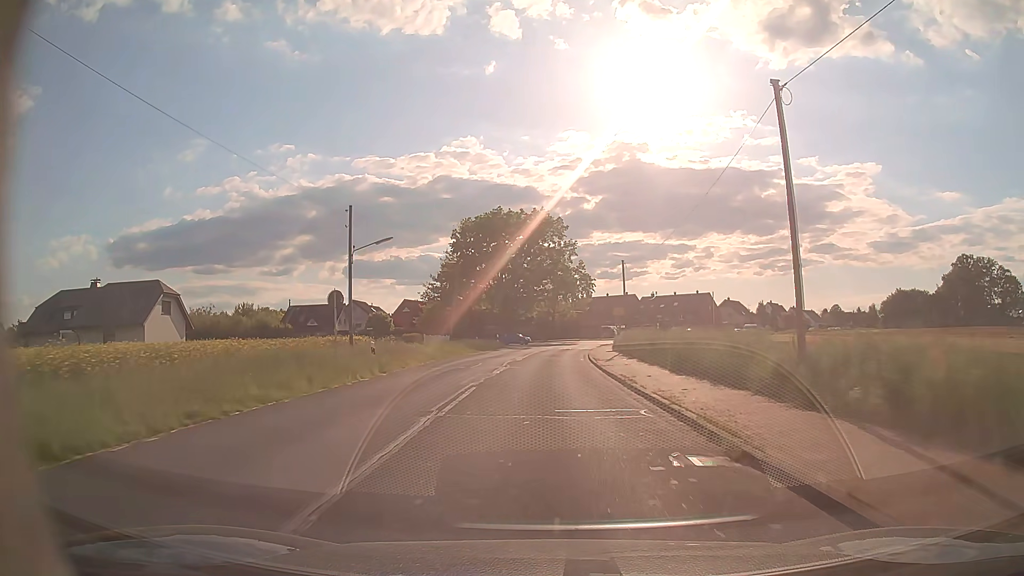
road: tertiary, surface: asphalt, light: Day
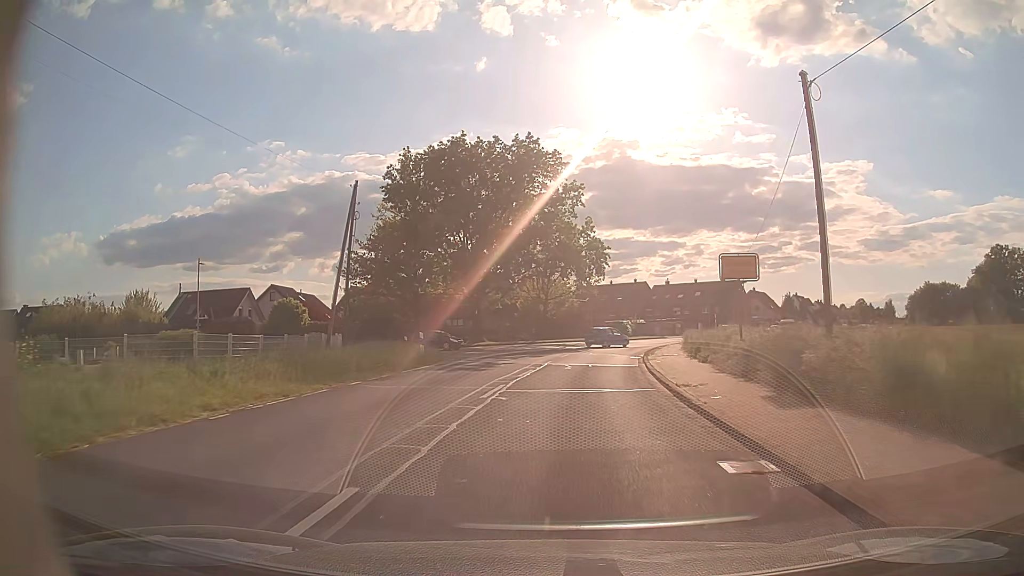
(-0.1, +33.5) m; +1°
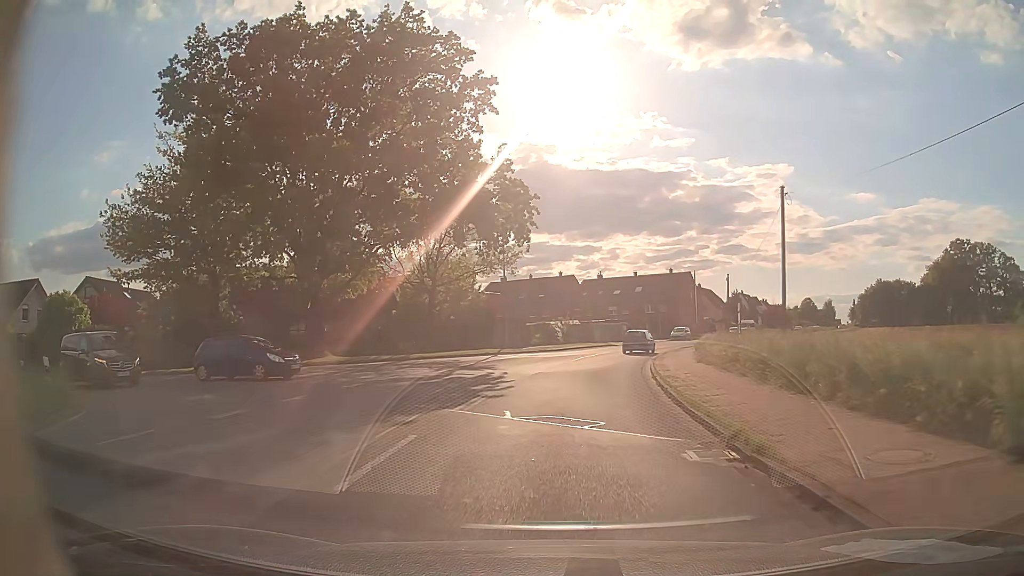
(+1.3, +25.2) m; +7°
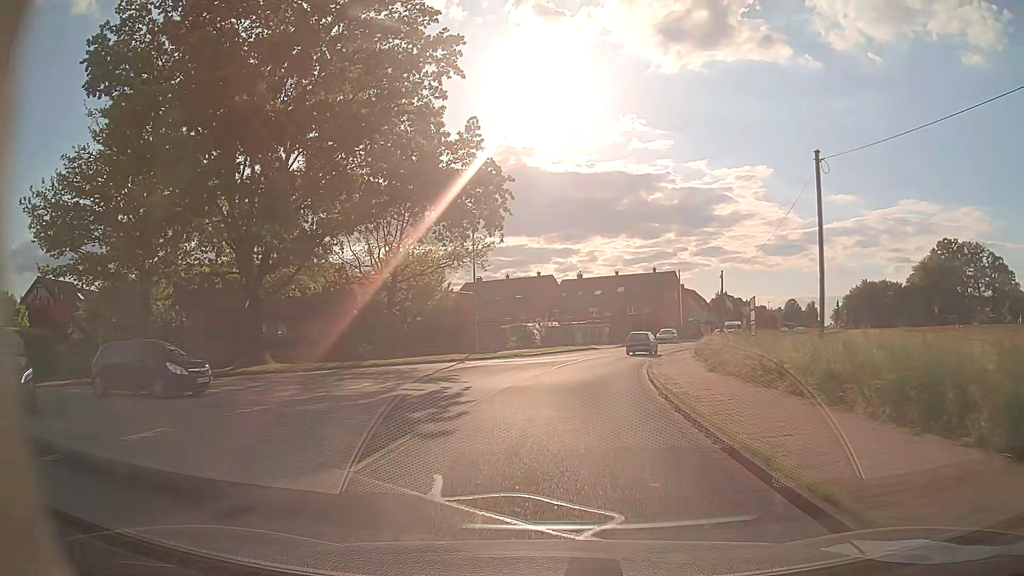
(+0.1, +5.0) m; +2°
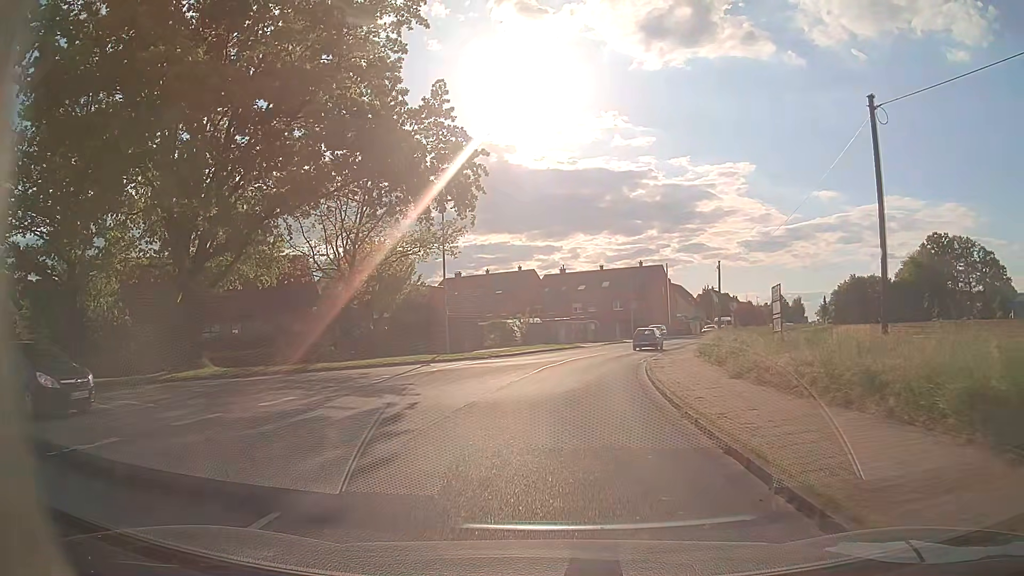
(+0.1, +4.4) m; +2°
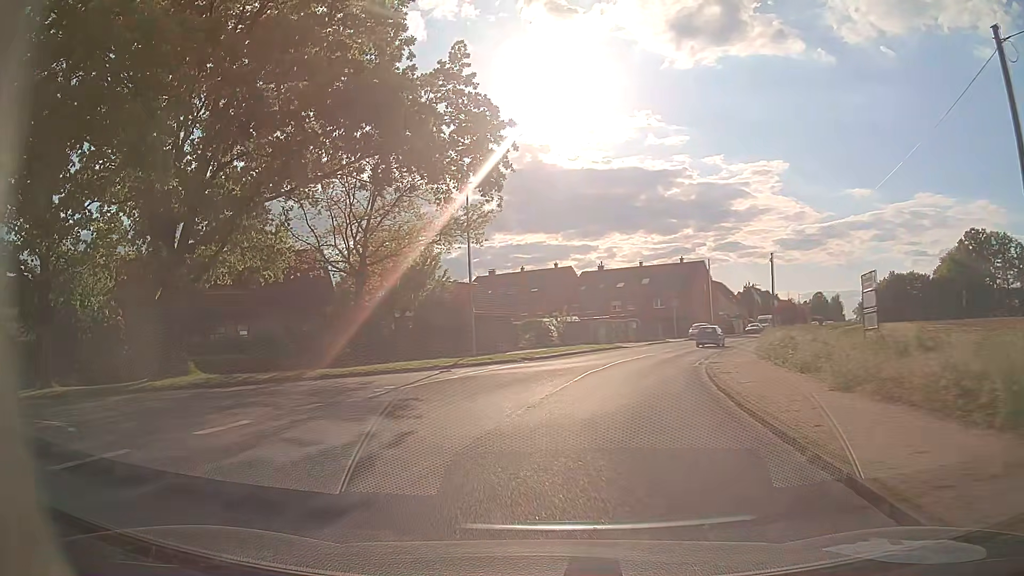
(-0.1, +3.9) m; -2°
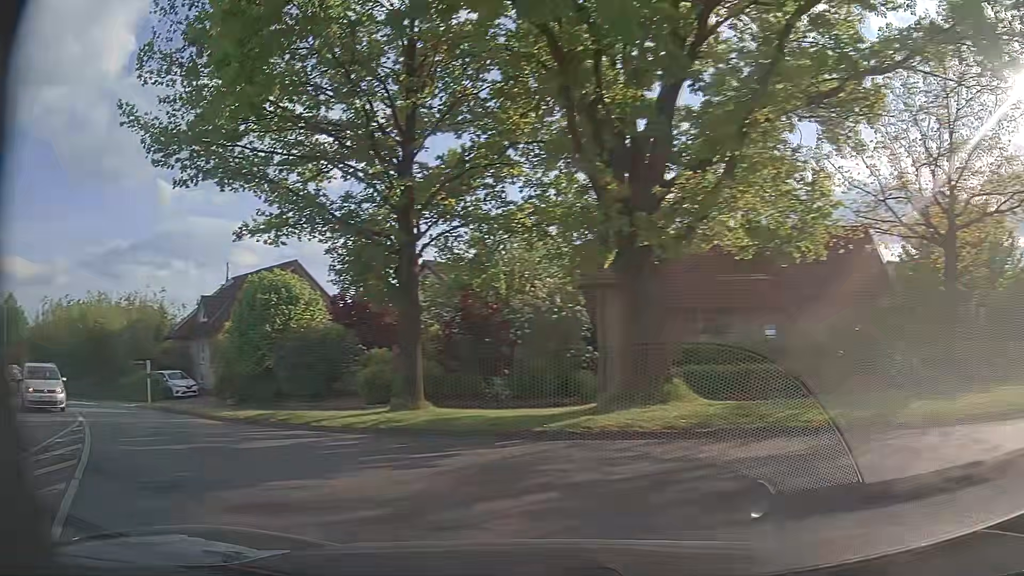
(-3.3, +9.8) m; -43°
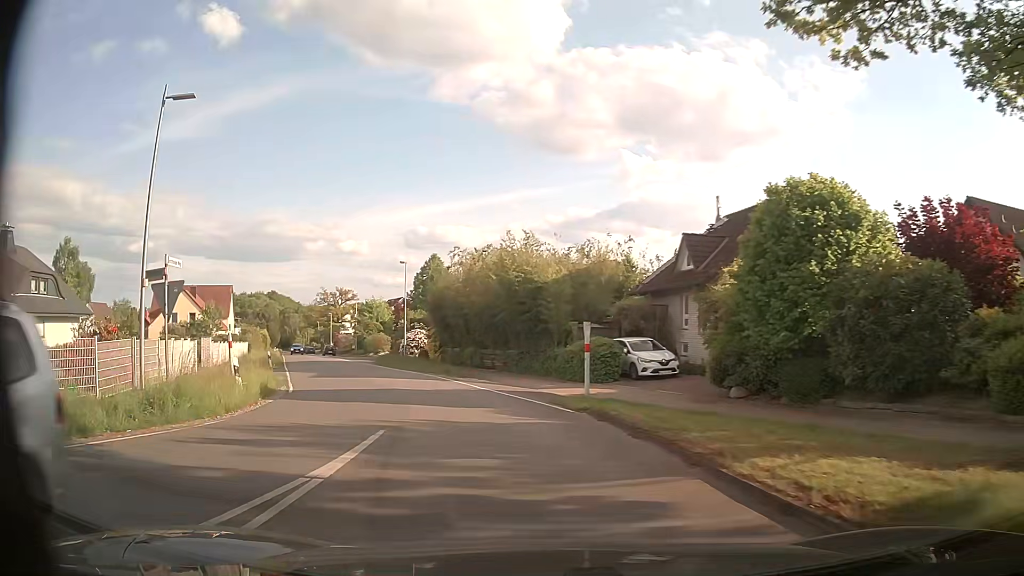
(-5.3, +11.3) m; -43°
(-1, +10) (-3, +20) (-6, +29) (-10, +38) (-14, +48) (-17, +57) (-22, +66) (-26, +75) (-30, +84) (-34, +94) m
